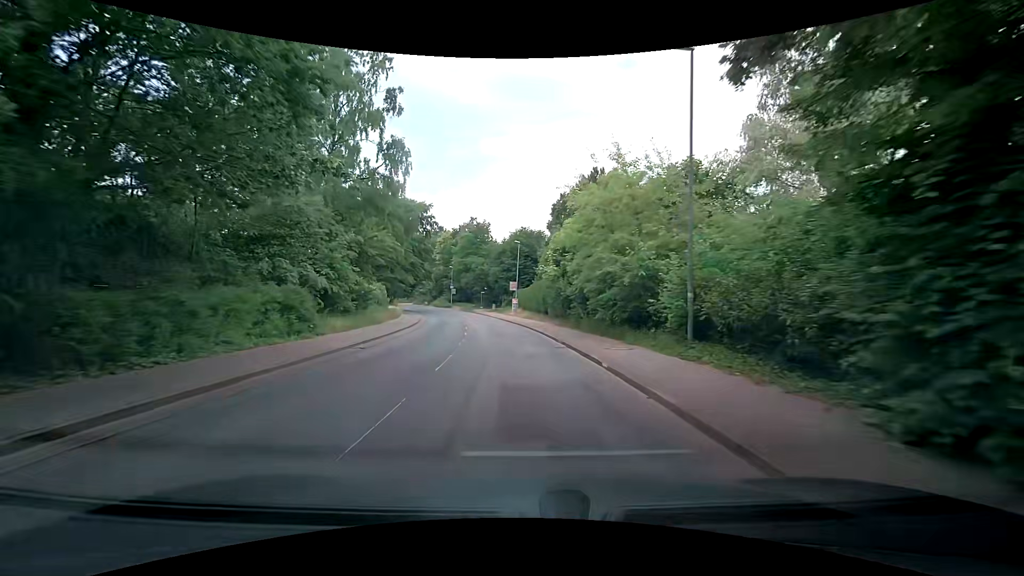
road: tertiary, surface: asphalt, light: Day
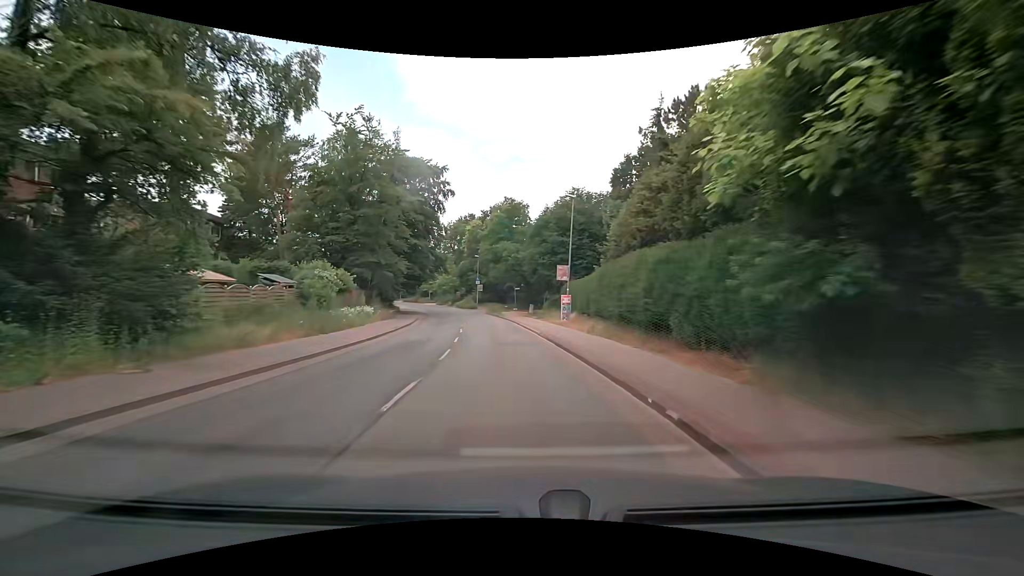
(-0.4, +22.7) m; -4°
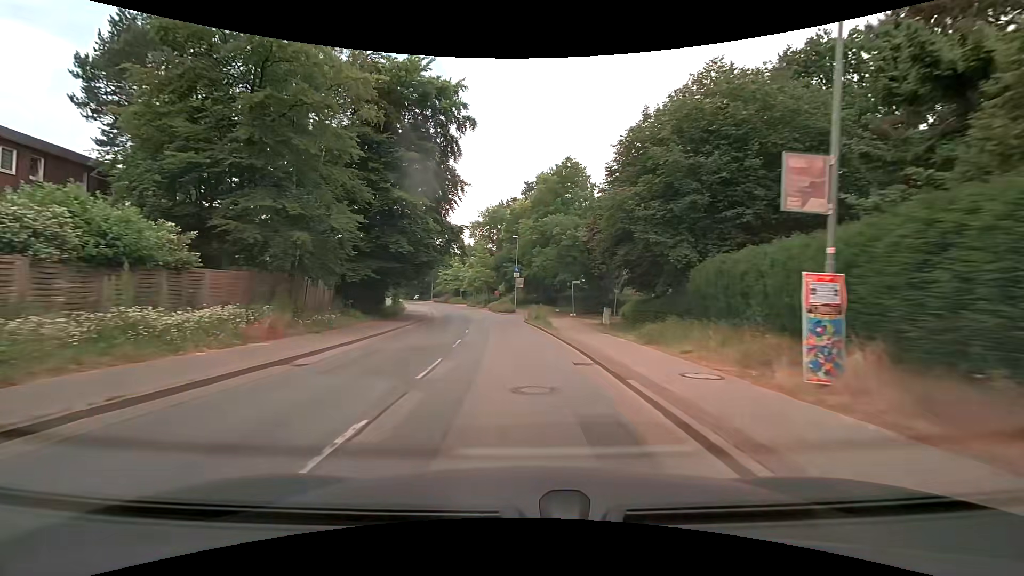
(-0.9, +22.5) m; -5°
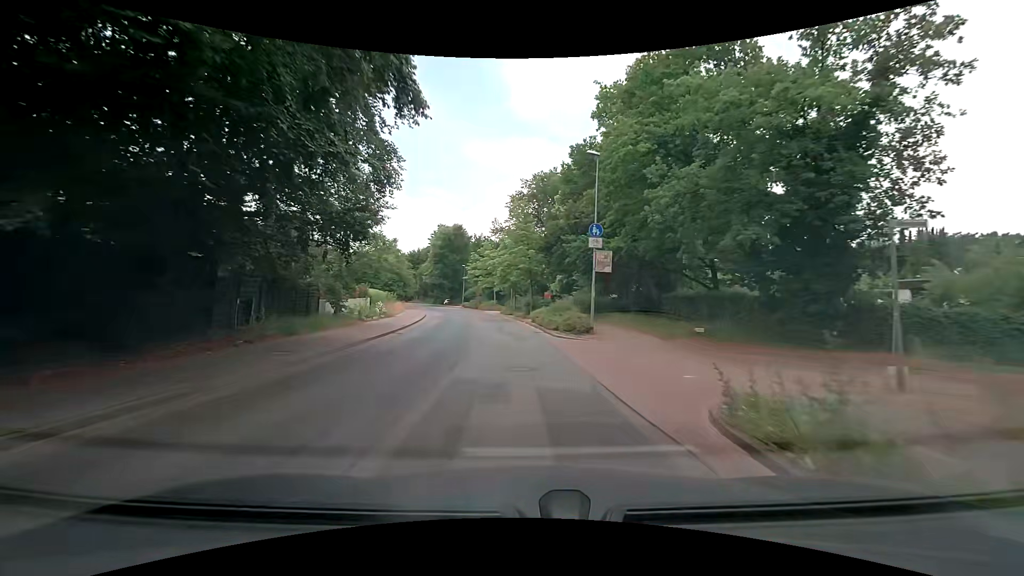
(-1.6, +29.1) m; -6°
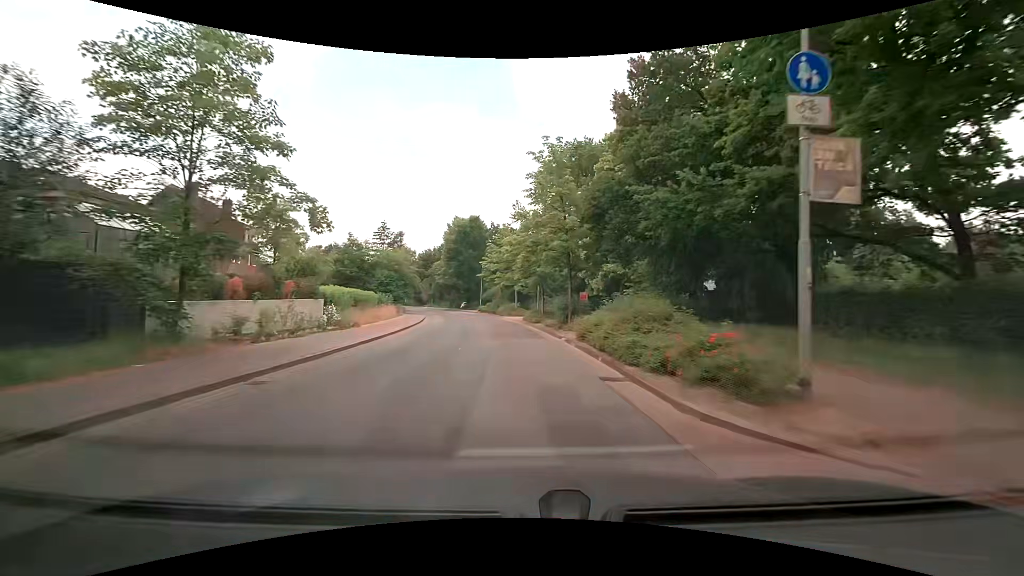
(-0.2, +14.4) m; -2°
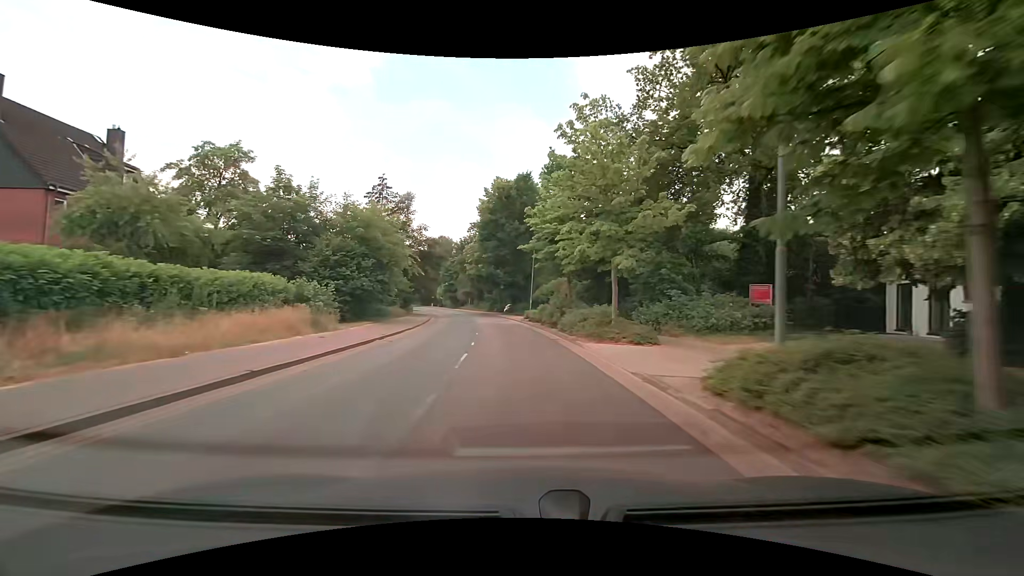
(-2.1, +29.6) m; -8°
